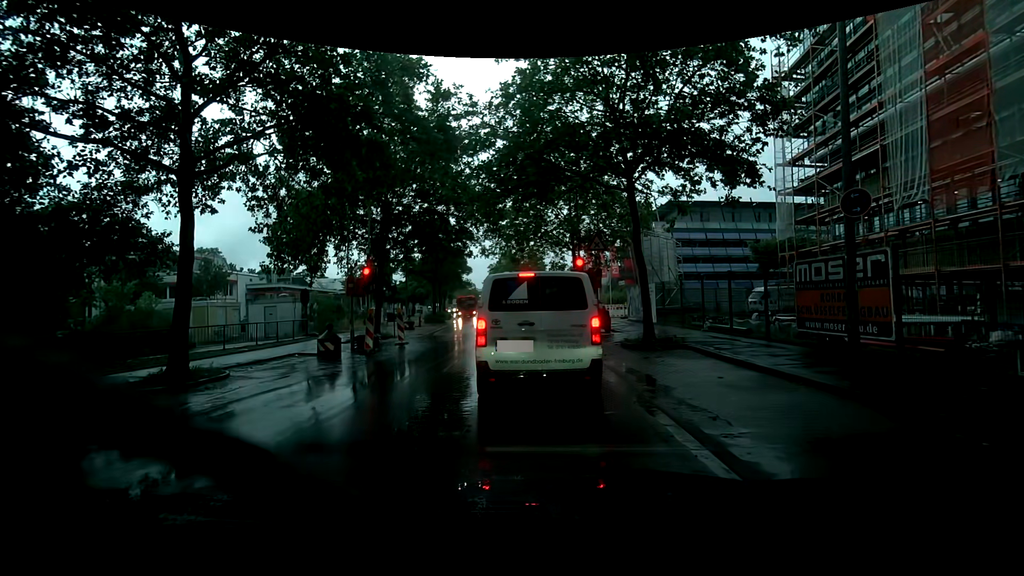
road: tertiary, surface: asphalt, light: Day
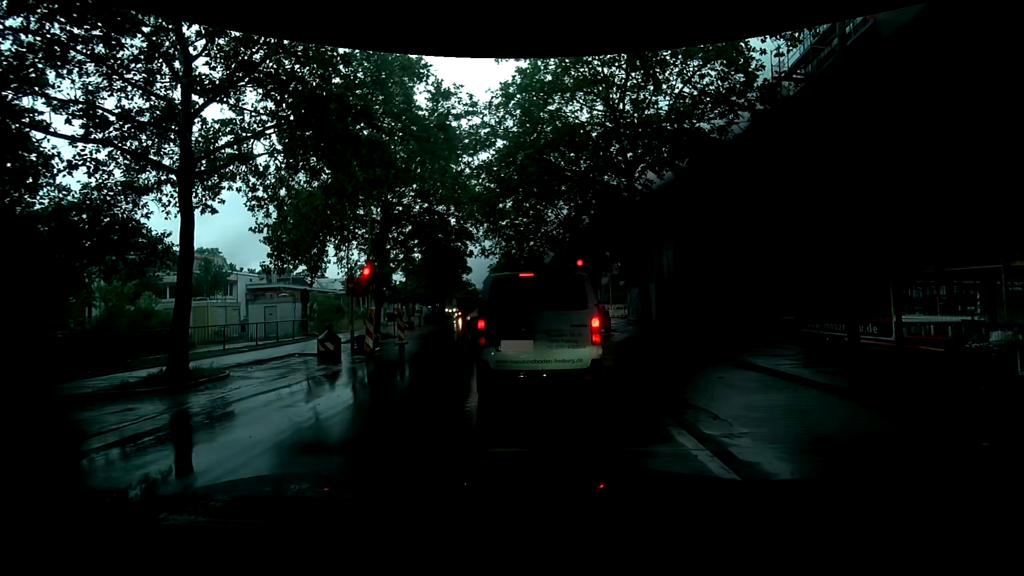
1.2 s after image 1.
(0.0, 0.0) m; 0°
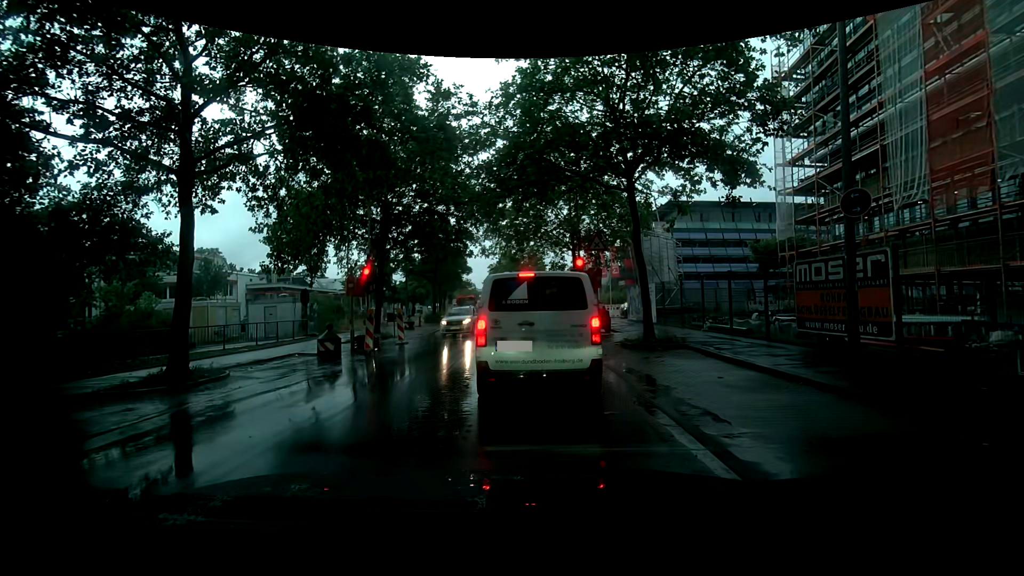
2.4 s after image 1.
(0.0, 0.0) m; 0°
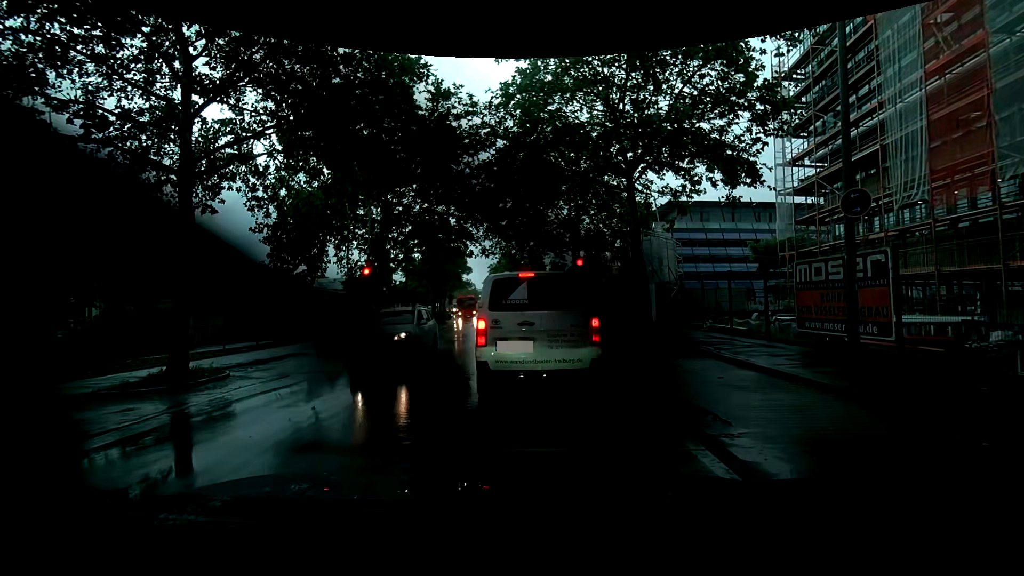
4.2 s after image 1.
(0.0, 0.0) m; 0°
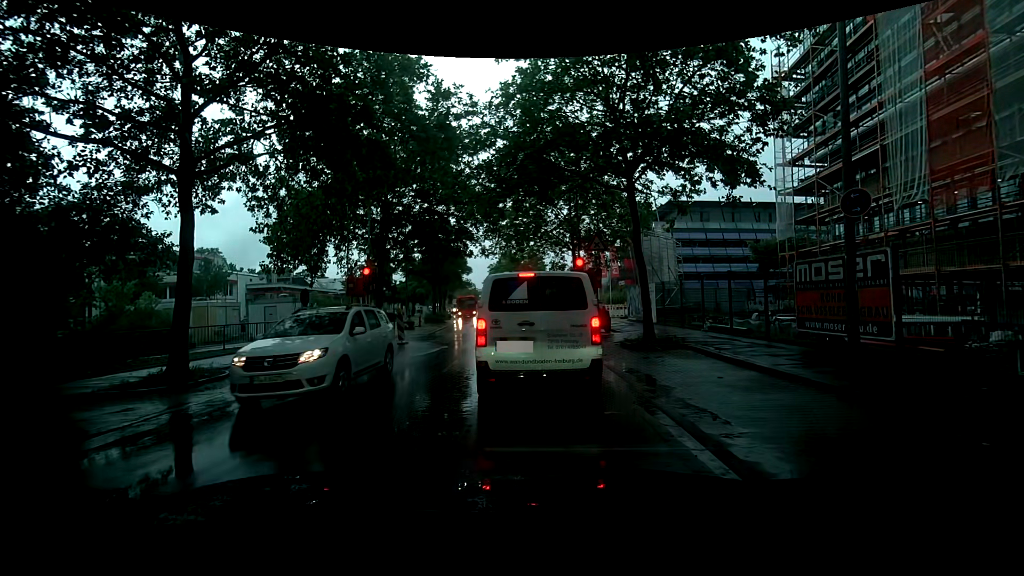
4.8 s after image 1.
(0.0, 0.0) m; 0°
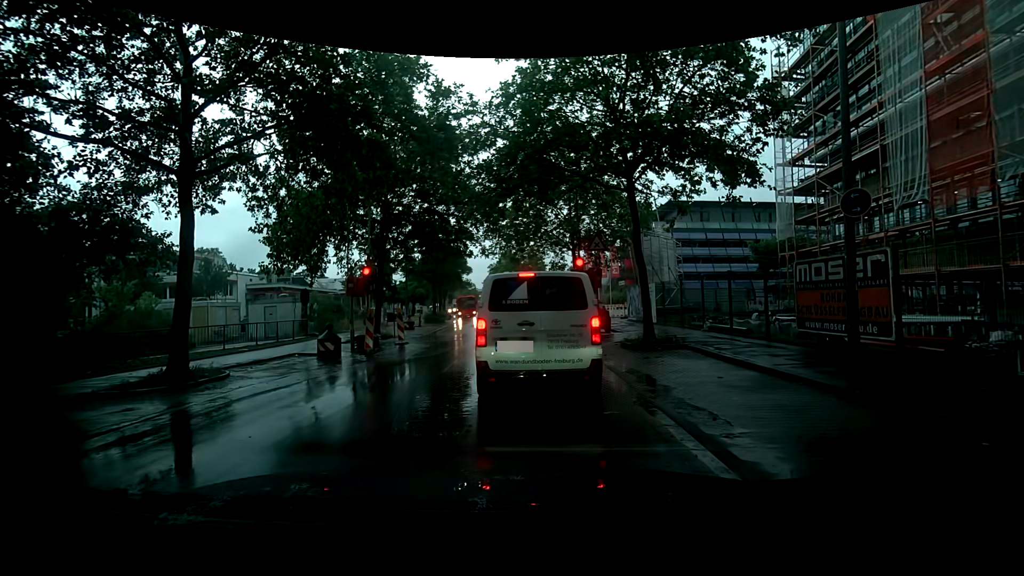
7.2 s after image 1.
(0.0, 0.0) m; 0°
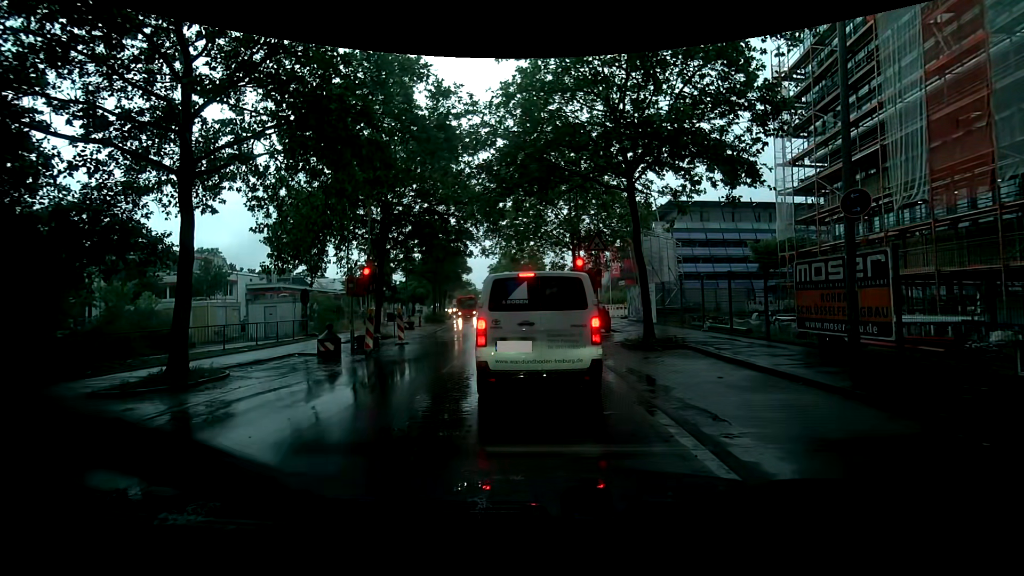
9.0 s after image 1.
(0.0, 0.0) m; 0°
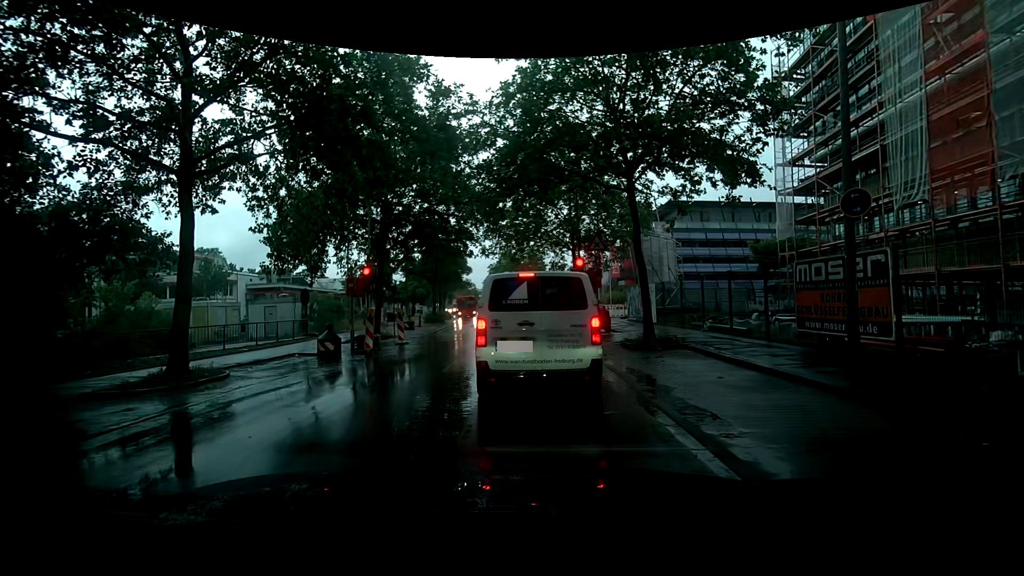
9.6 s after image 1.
(0.0, 0.0) m; 0°
